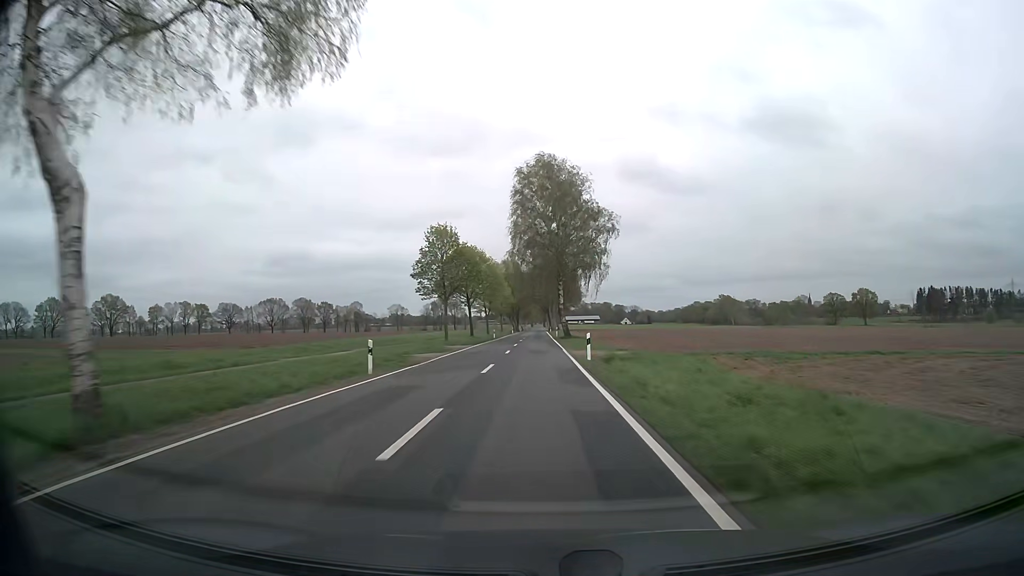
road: secondary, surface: asphalt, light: Day
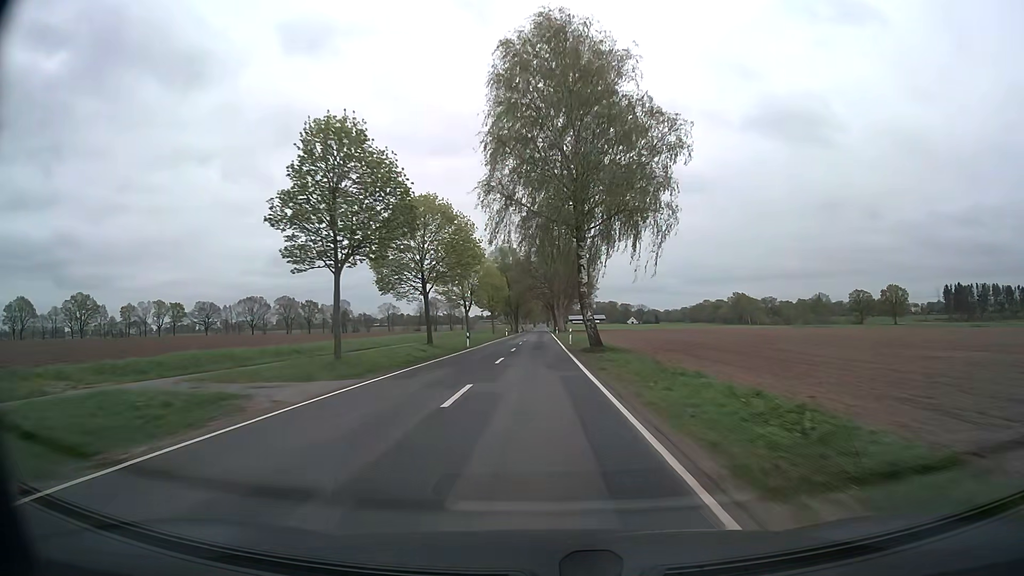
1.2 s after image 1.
(-0.1, +31.6) m; 0°
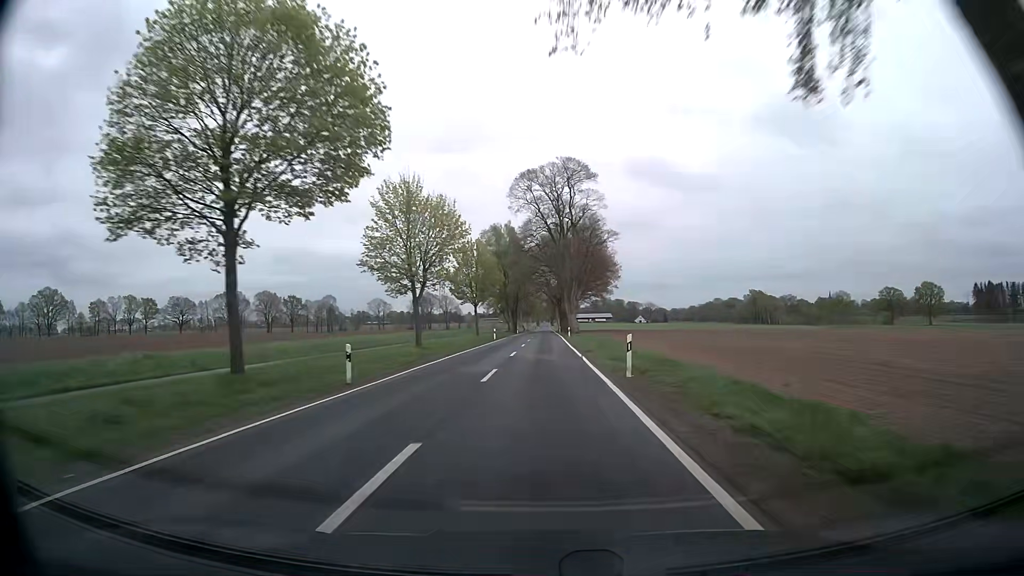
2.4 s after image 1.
(-0.1, +31.6) m; 0°
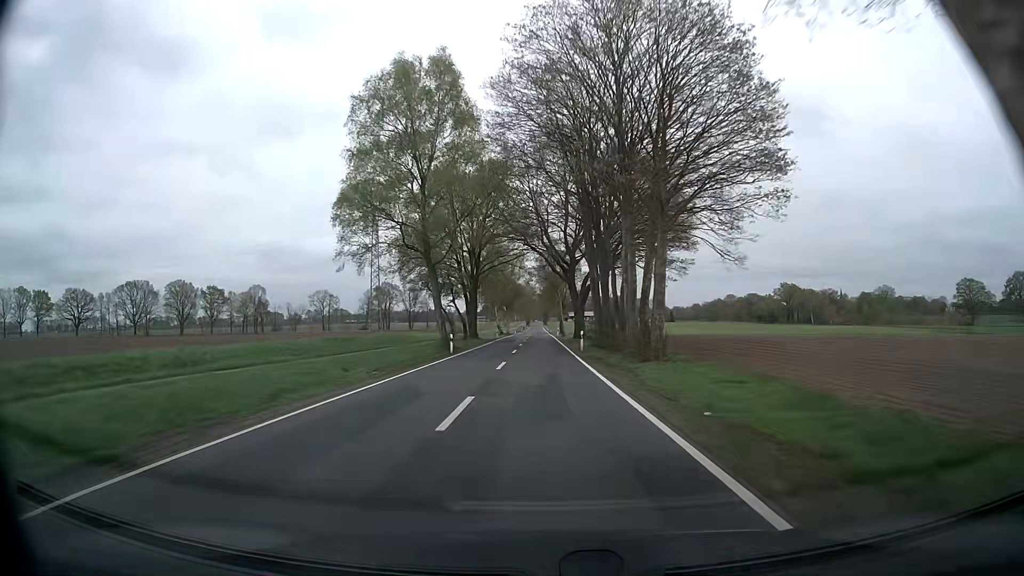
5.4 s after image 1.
(+0.4, +79.0) m; +1°
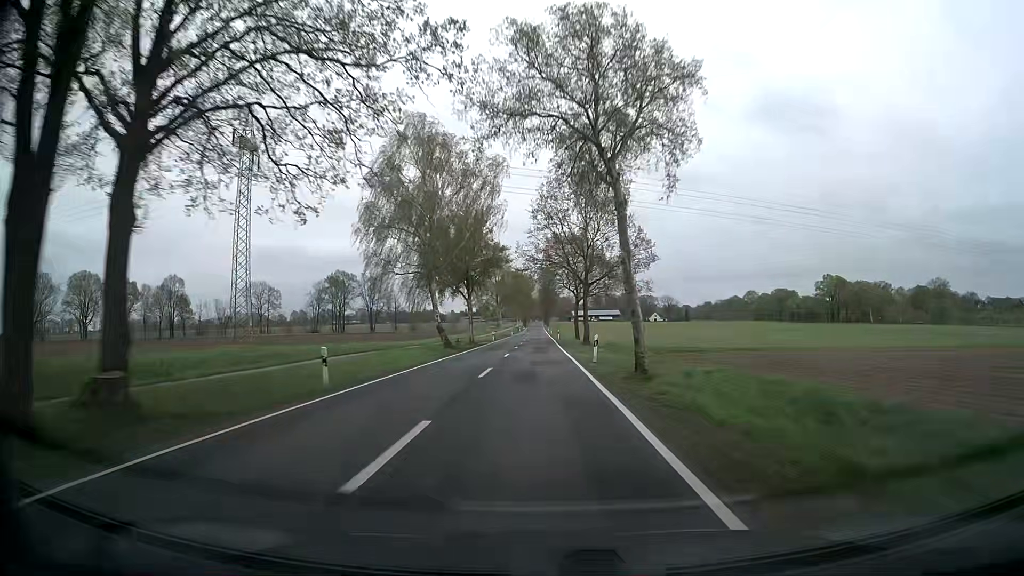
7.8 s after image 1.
(+0.2, +63.3) m; 0°
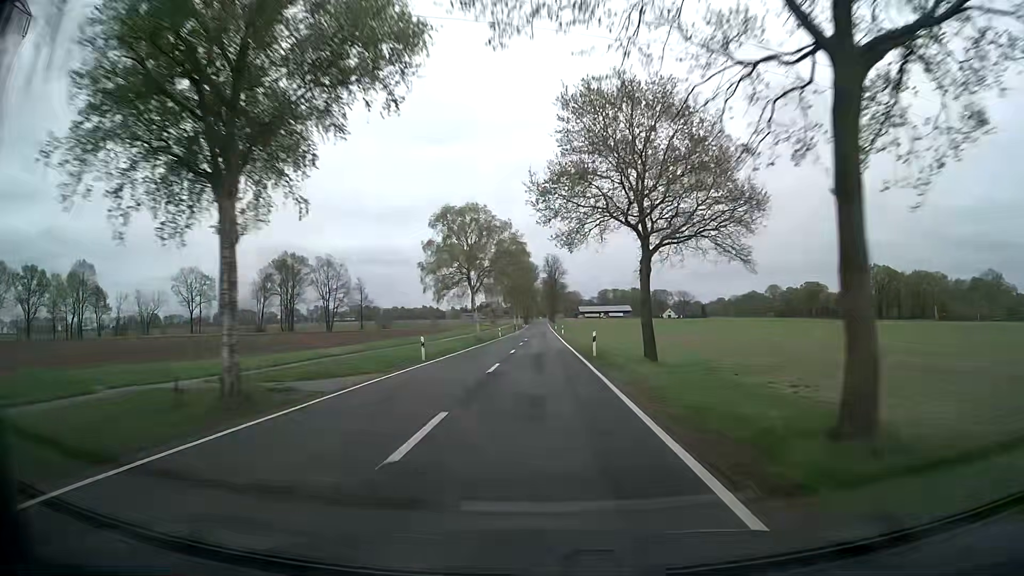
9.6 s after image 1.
(-0.2, +47.5) m; -1°
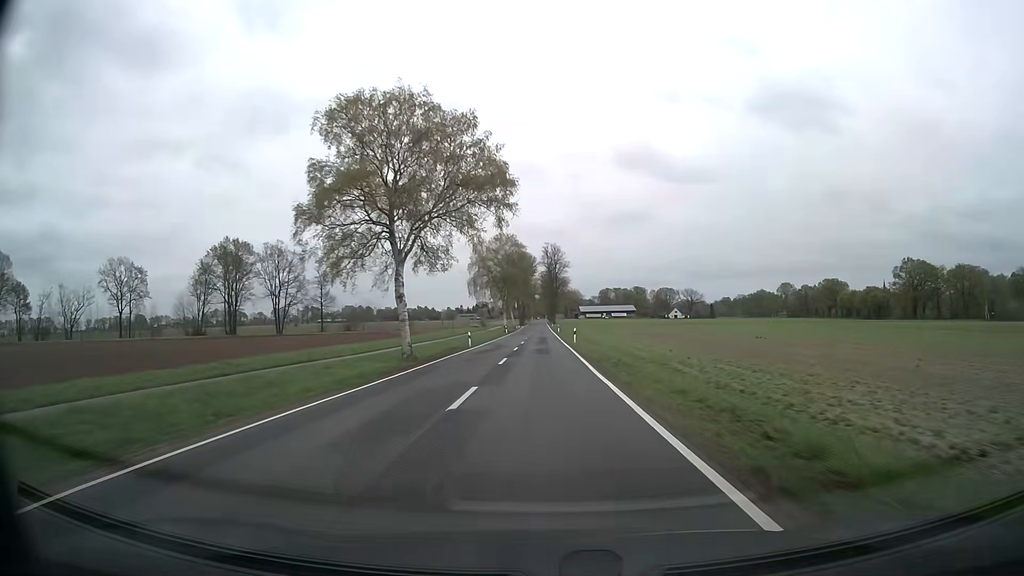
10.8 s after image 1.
(+0.1, +31.7) m; 0°
(0, +10) (0, +20) (0, +30) (0, +40) (0, +50) (0, +60) (0, +70) (0, +80) (0, +90) (0, +100) m
